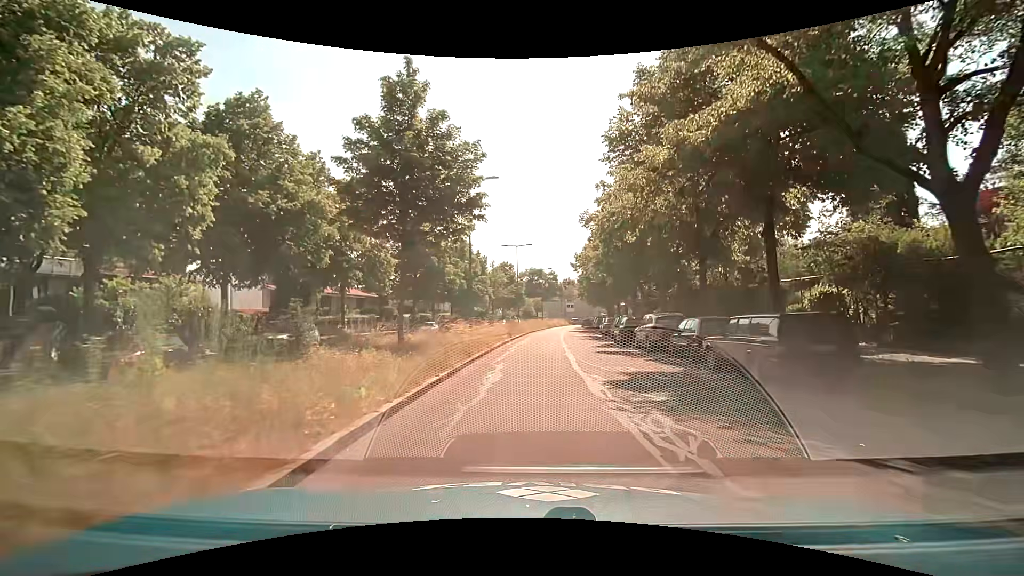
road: residential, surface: asphalt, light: Day
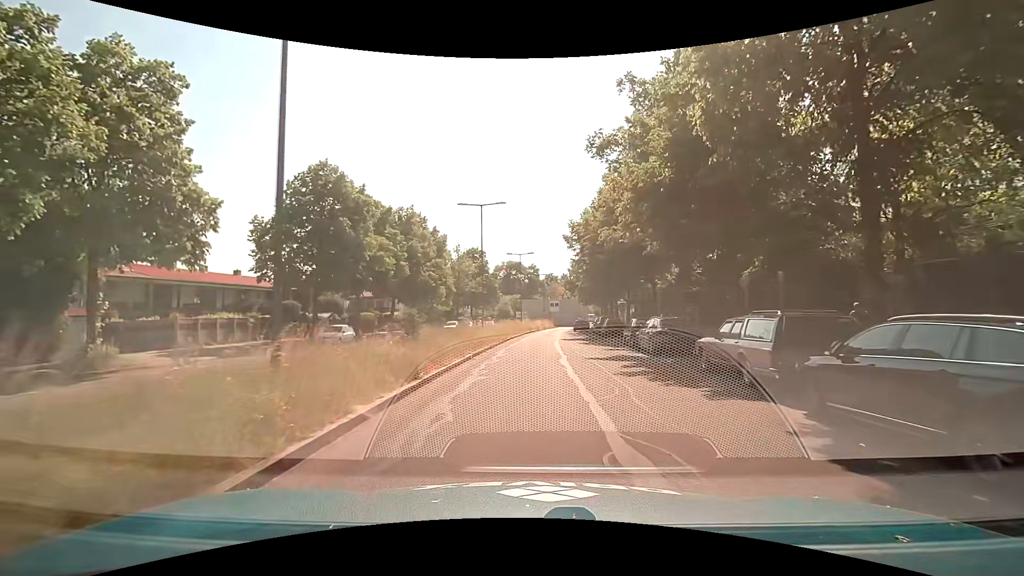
(+0.6, +22.3) m; +2°
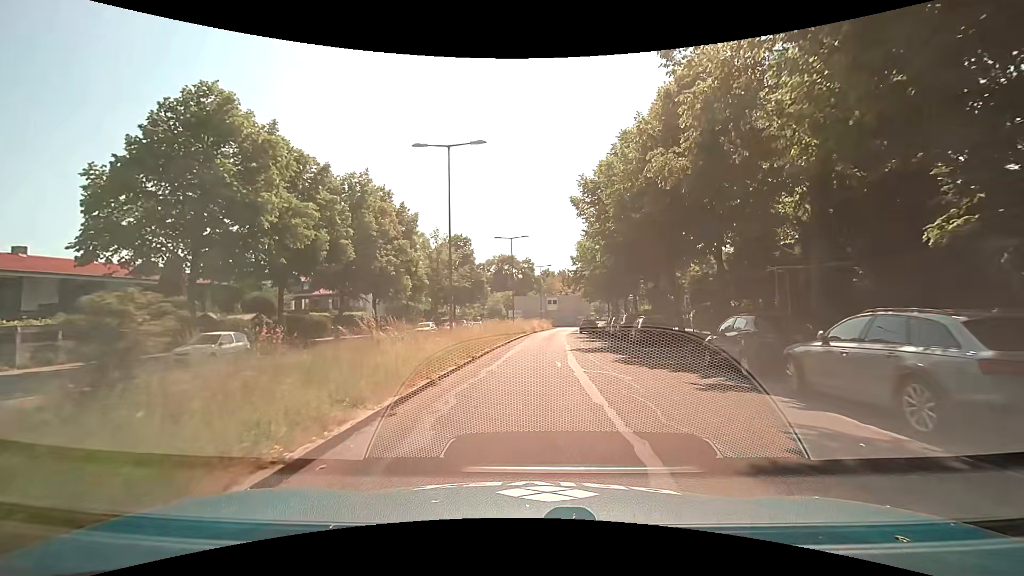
(+0.1, +13.4) m; +1°
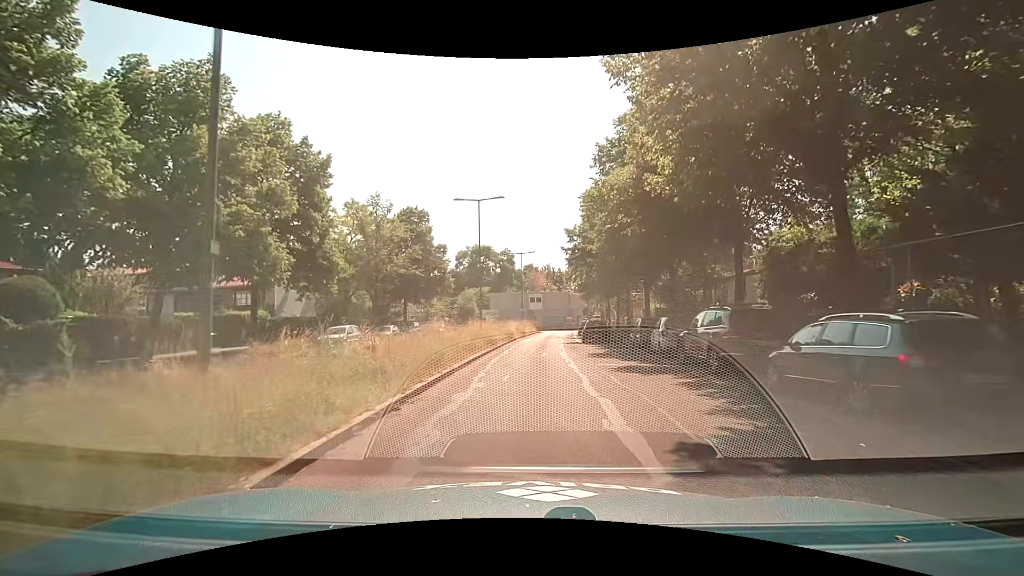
(+0.4, +18.0) m; +2°
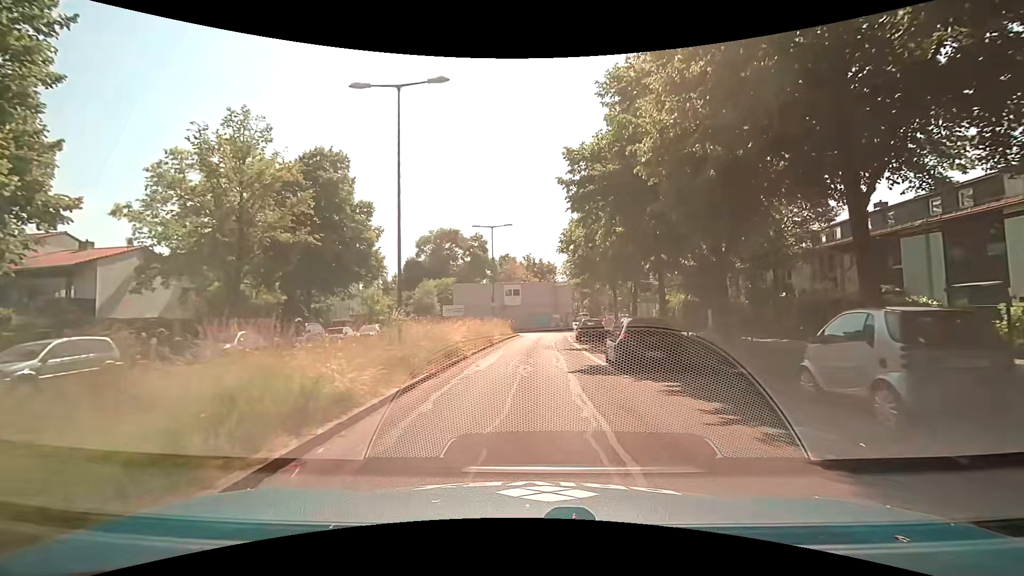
(+0.3, +18.0) m; +3°
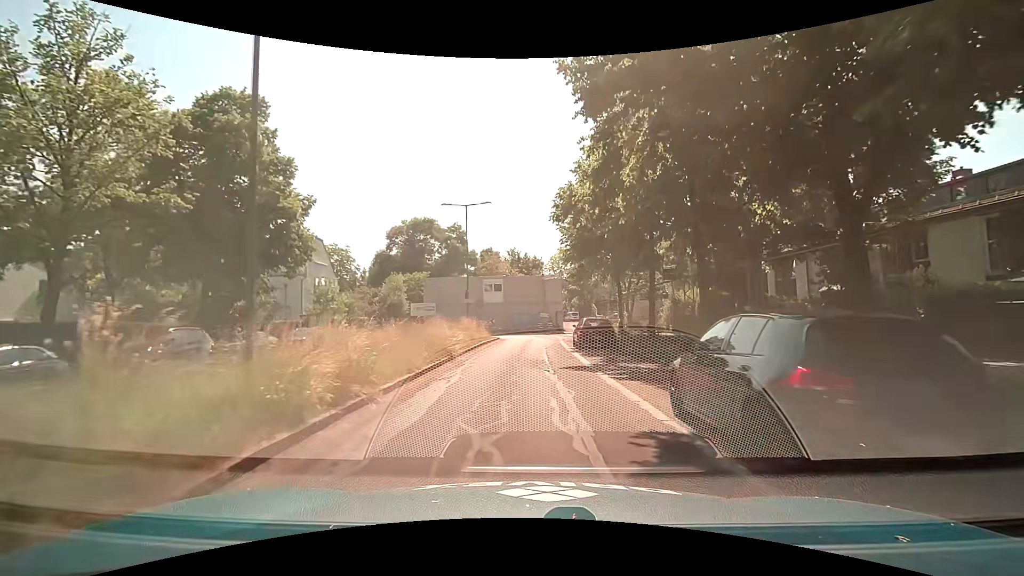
(+0.1, +8.9) m; +2°
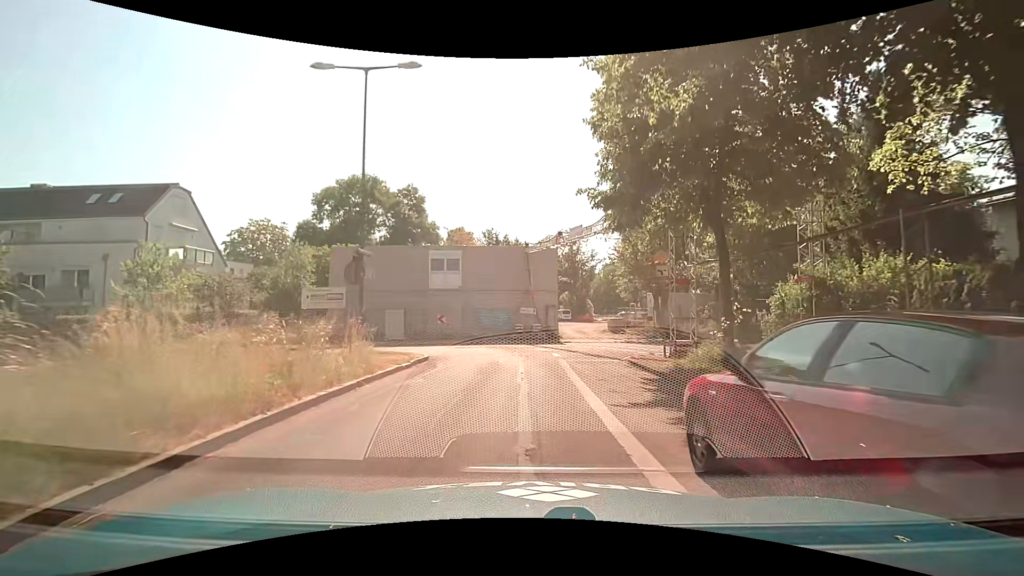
(+0.3, +20.5) m; +1°
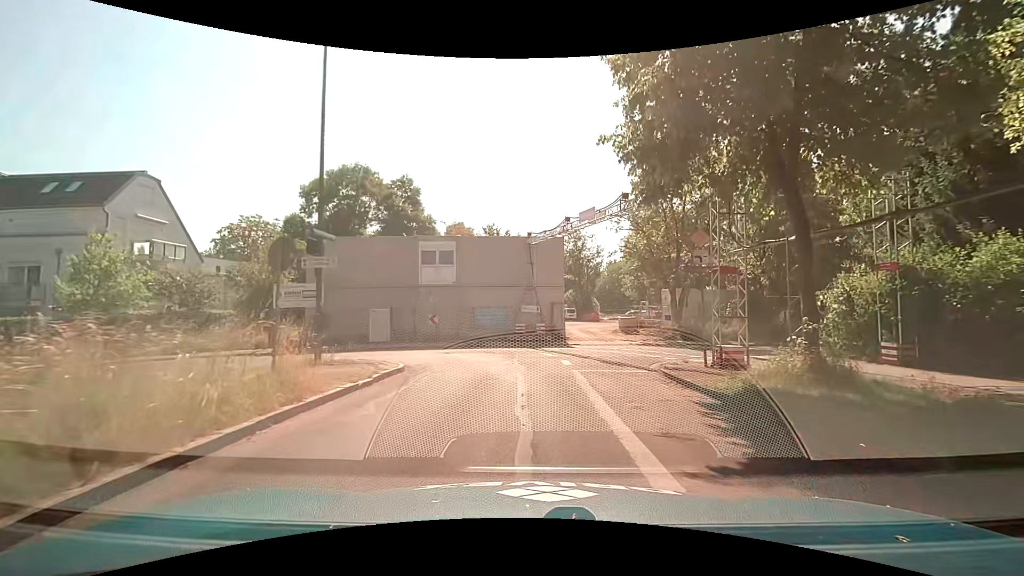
(0.0, +3.6) m; +1°
